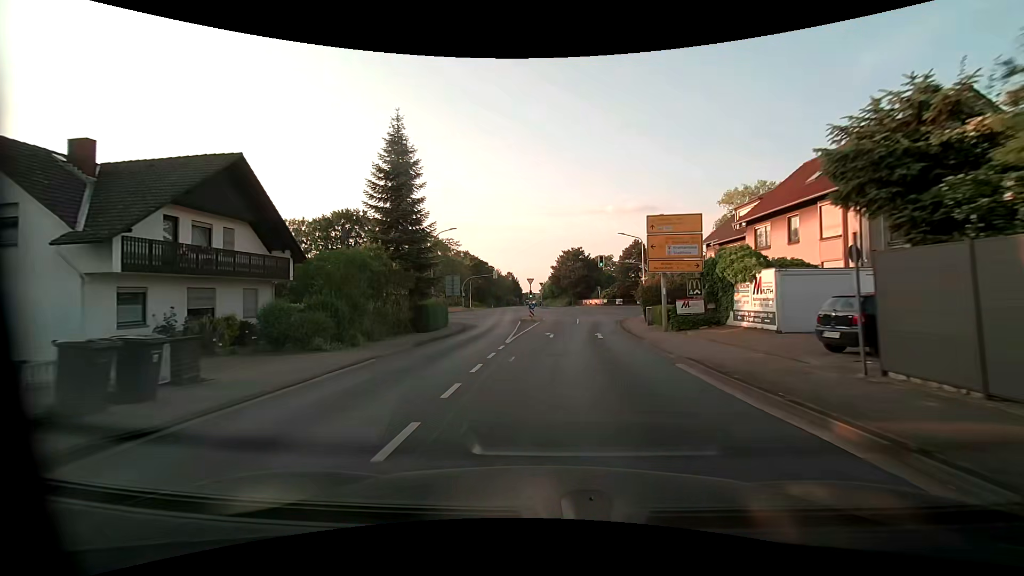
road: primary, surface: asphalt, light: Day
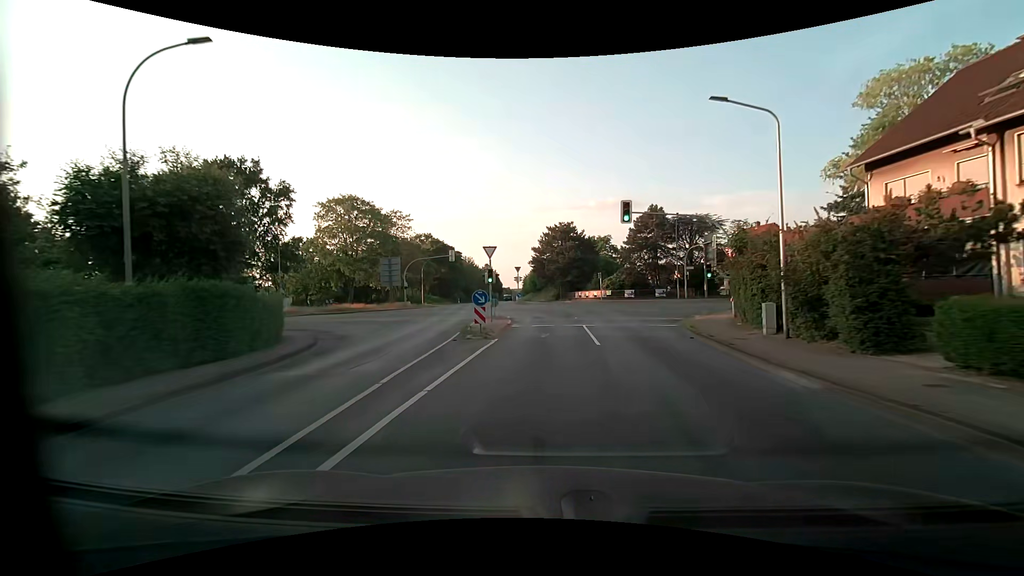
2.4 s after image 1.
(+0.4, +27.1) m; +3°
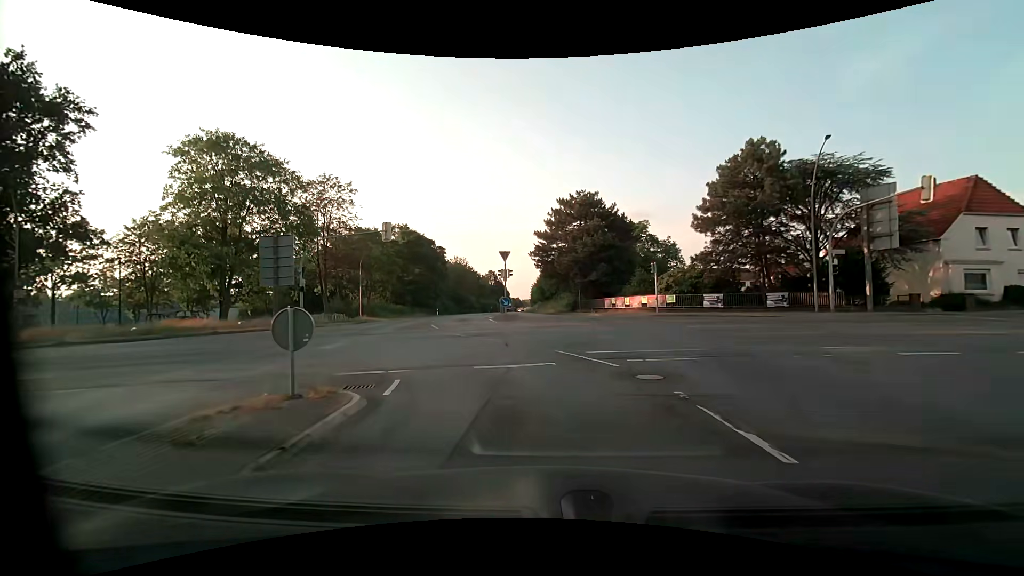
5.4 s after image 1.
(-0.3, +27.9) m; -2°
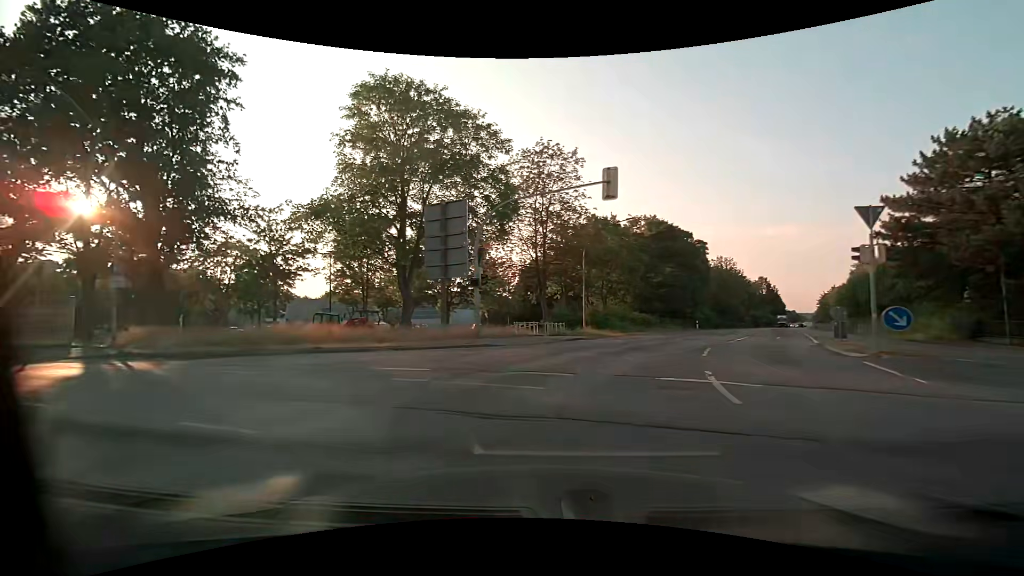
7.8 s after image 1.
(-3.0, +15.6) m; -28°
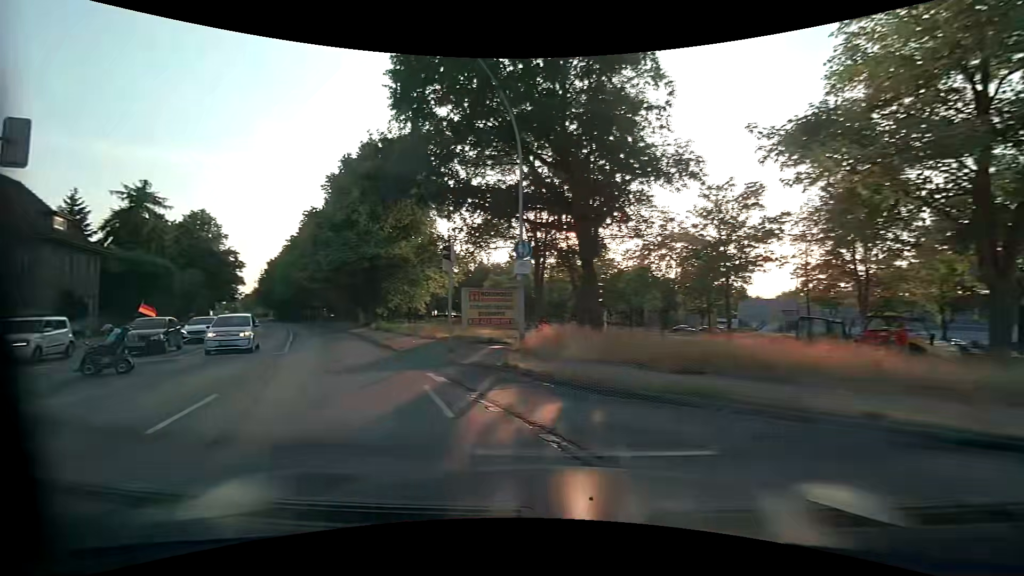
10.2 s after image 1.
(-4.0, +9.7) m; -48°
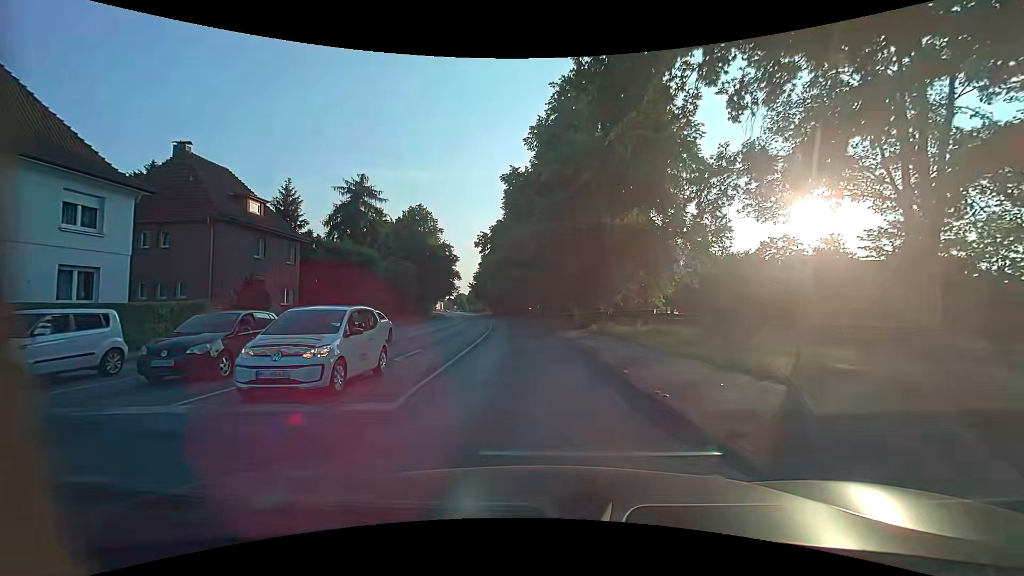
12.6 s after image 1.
(-4.2, +12.6) m; -24°
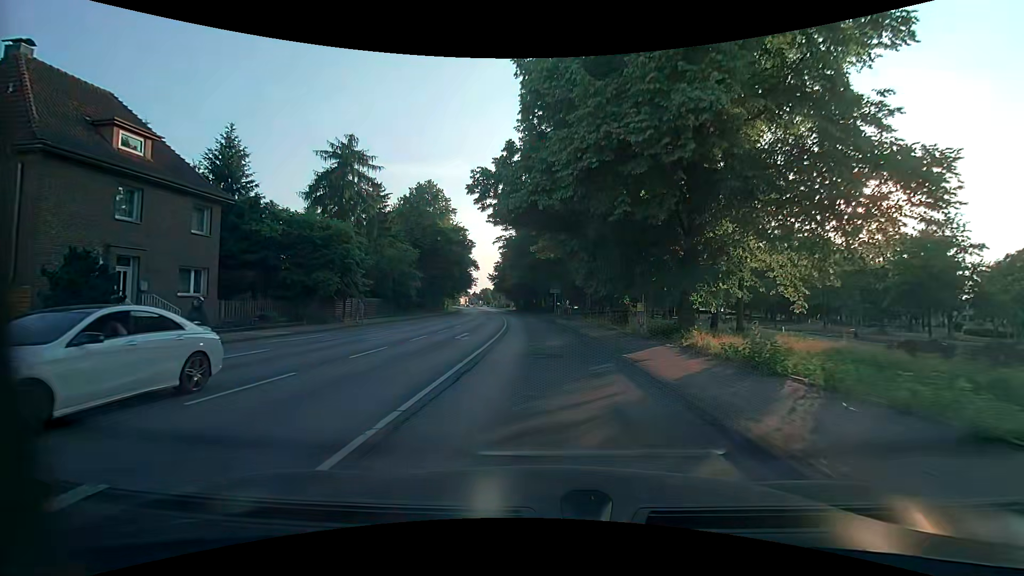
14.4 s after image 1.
(-0.5, +13.9) m; -3°
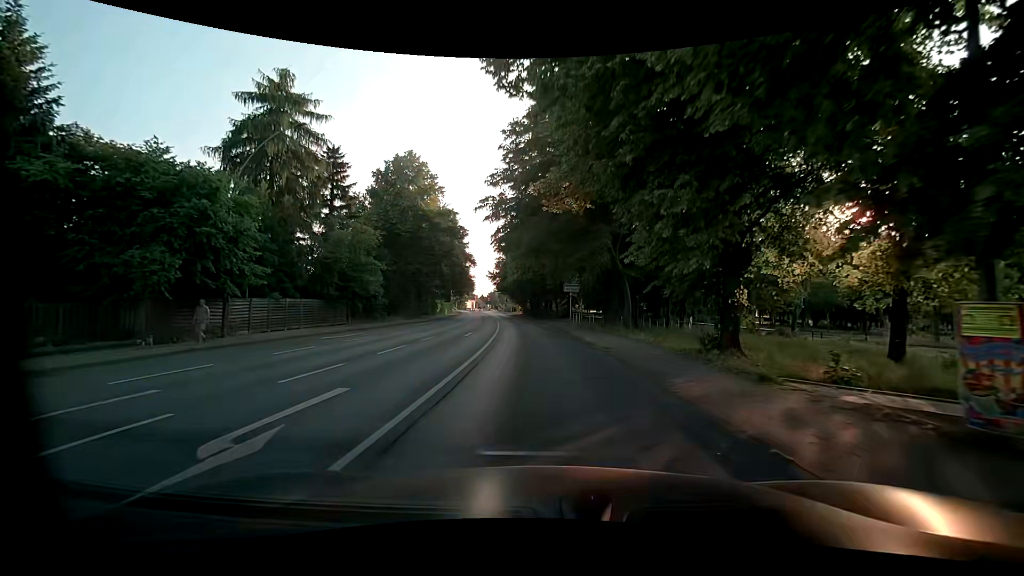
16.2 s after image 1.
(0.0, +15.9) m; -1°
(0, +10) (0, +20) (-1, +30) (-1, +40) (-2, +50) (-3, +60) (-4, +70) (-5, +80) (-7, +90) (-8, +100) m
